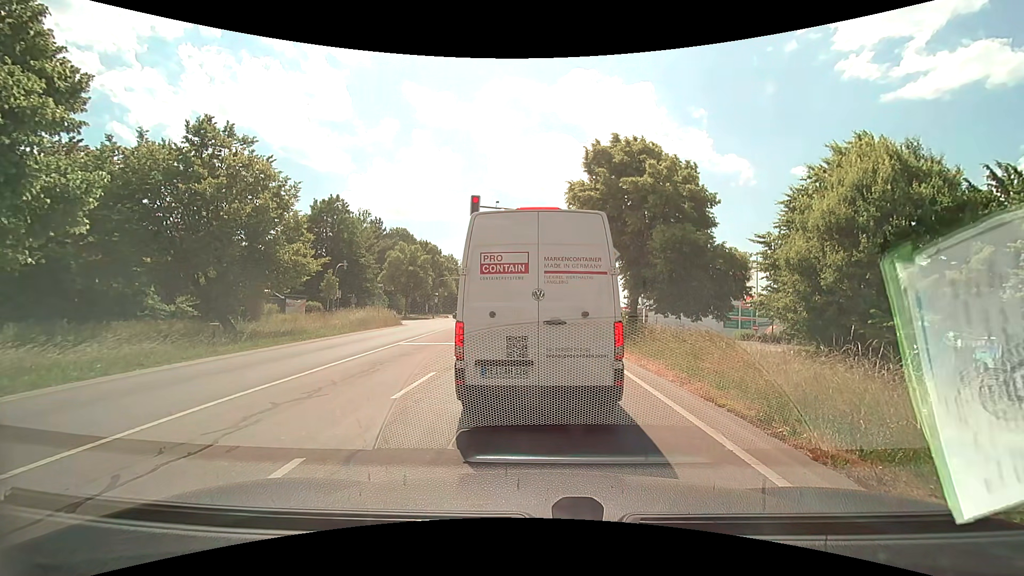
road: secondary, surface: asphalt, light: Day
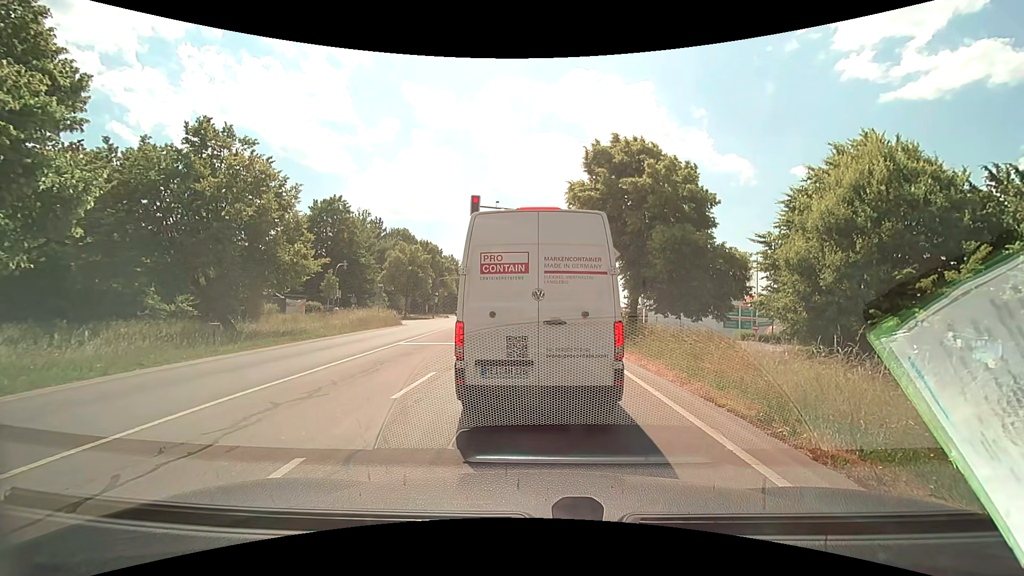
(0.0, 0.0) m; 0°
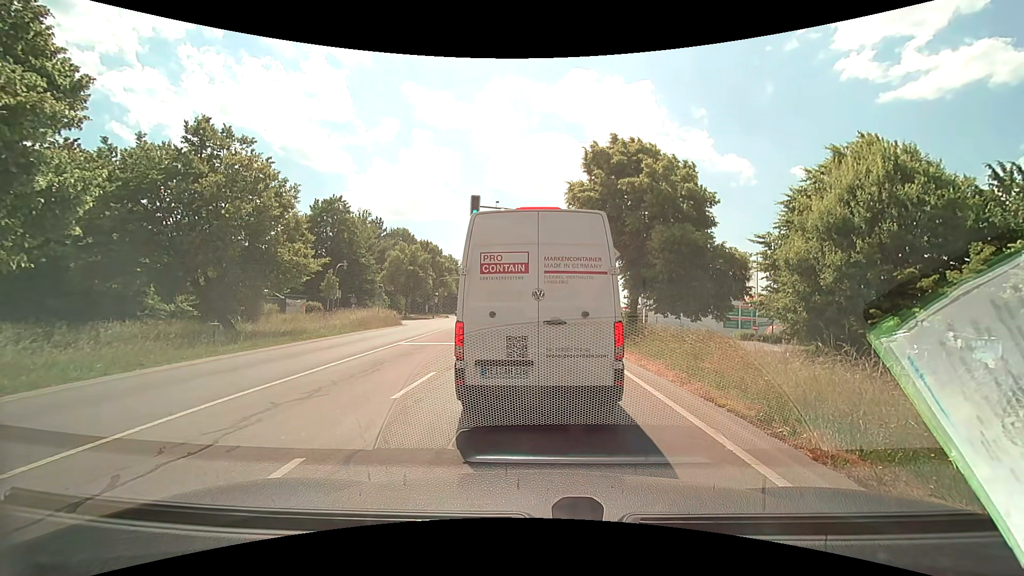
(0.0, 0.0) m; 0°
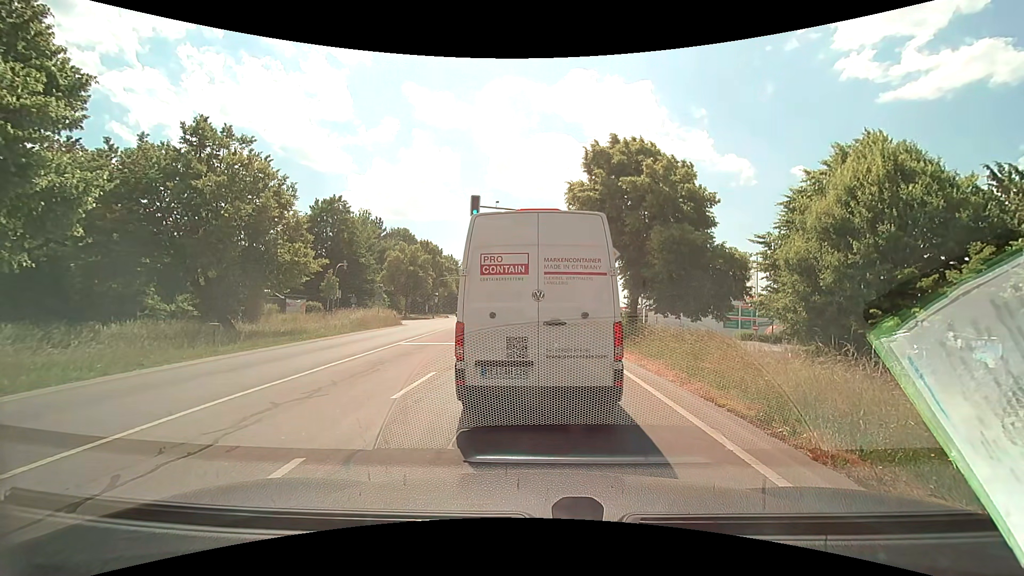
(0.0, 0.0) m; 0°
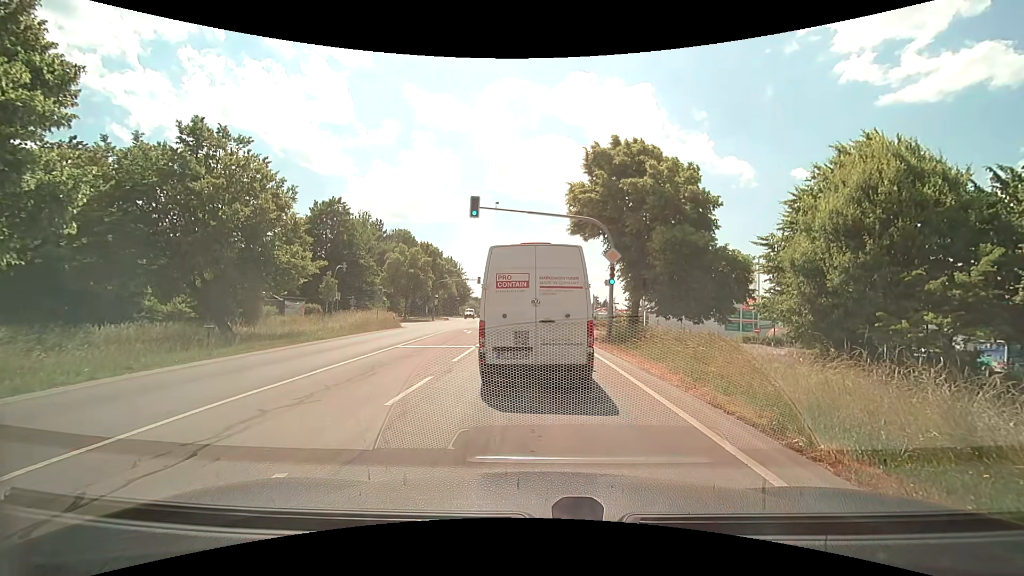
(0.0, +0.3) m; 0°
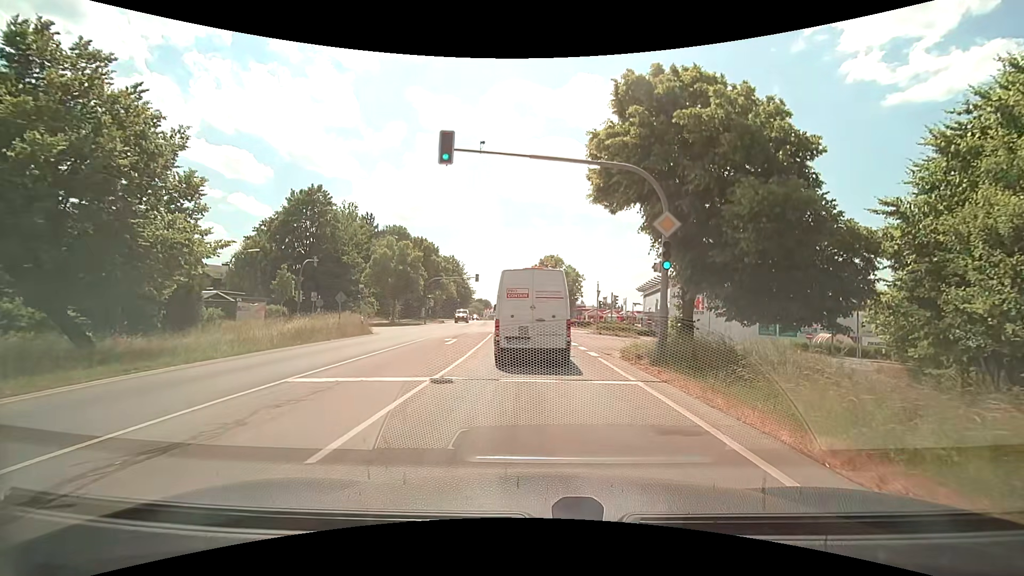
(+0.1, +9.0) m; 0°
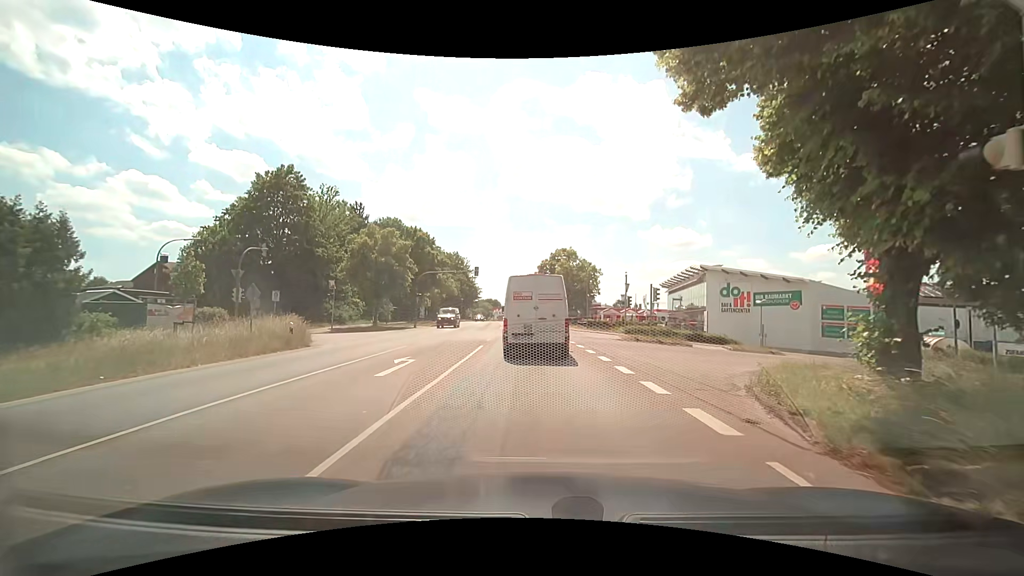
(-0.1, +10.7) m; -1°
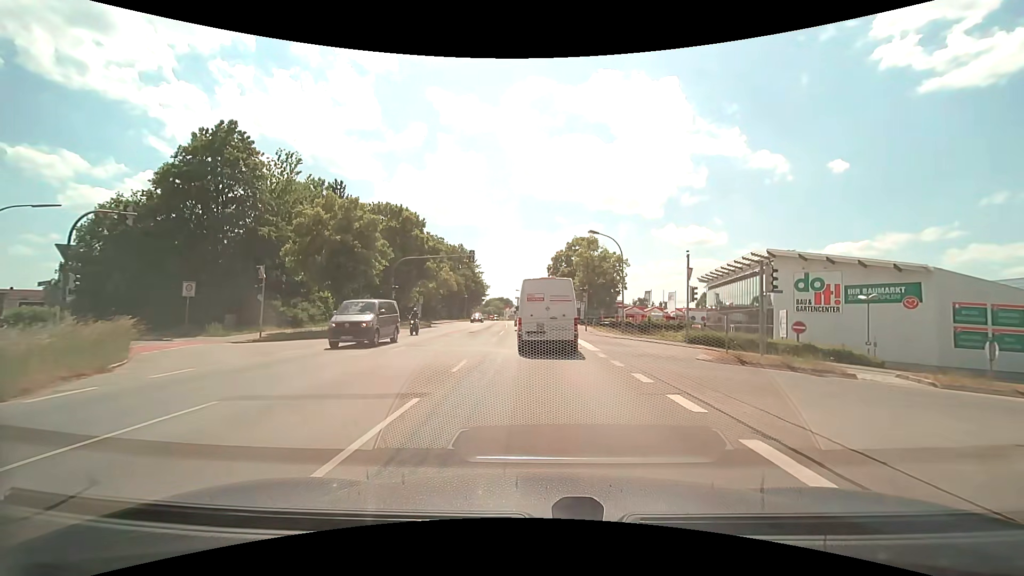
(-0.2, +13.4) m; -1°
(0, +10) (0, +20) (-1, +30) (-1, +40) (-1, +50) (-2, +60) (-2, +70) (-3, +80) (-4, +90) (-5, +100) m
